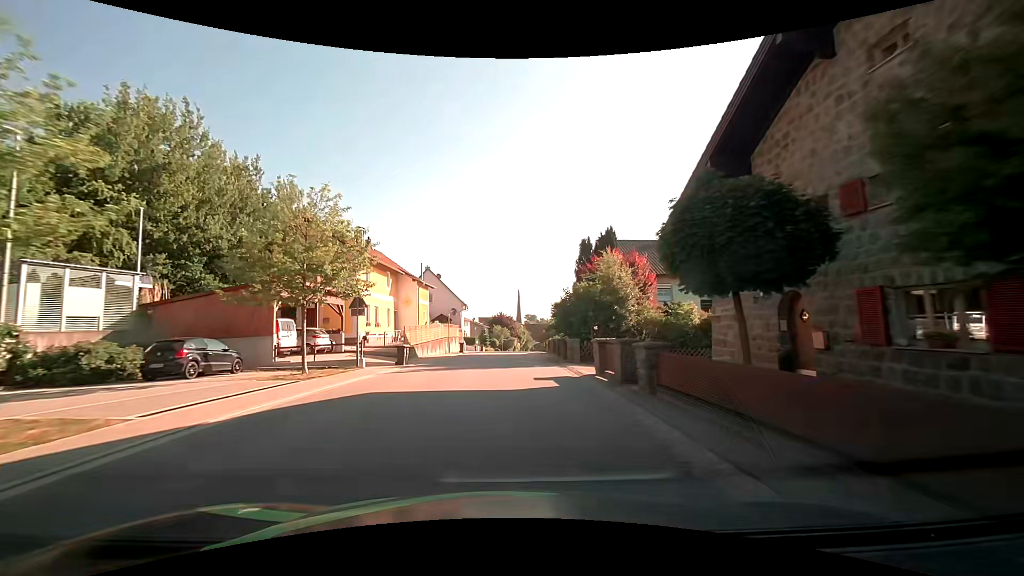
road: tertiary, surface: asphalt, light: Day
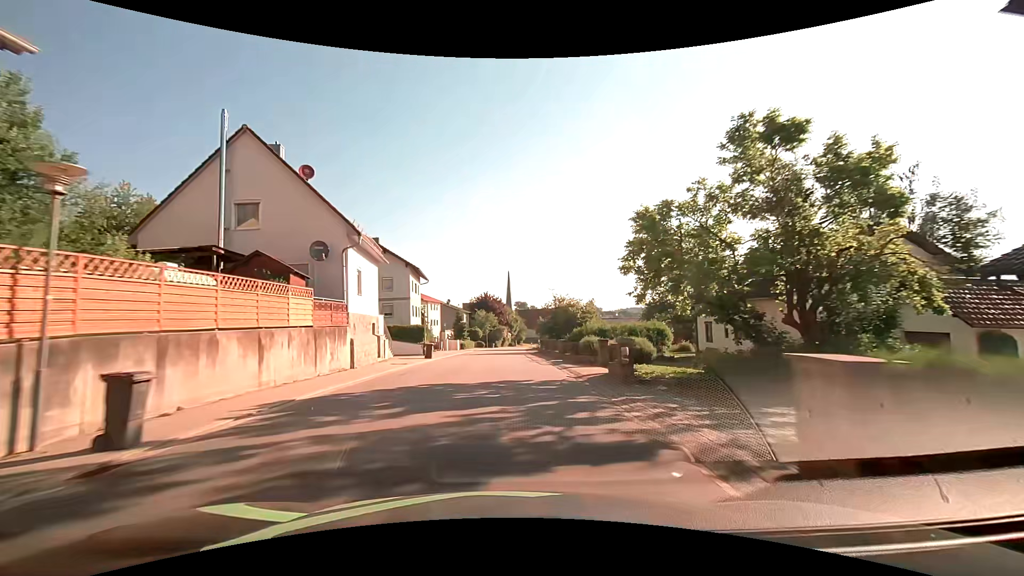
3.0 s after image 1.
(+0.5, +39.8) m; +1°
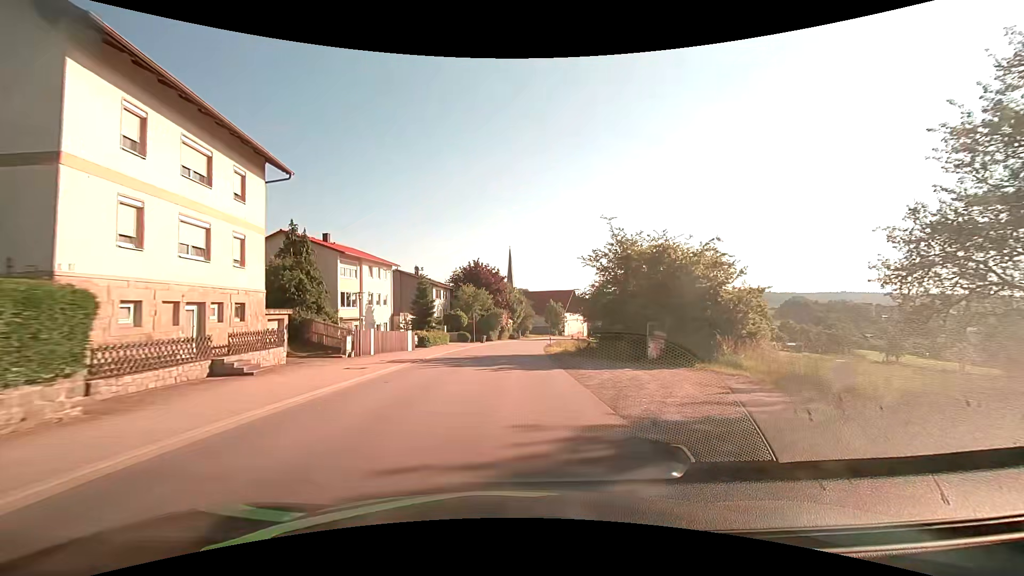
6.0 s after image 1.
(+0.2, +39.9) m; 0°
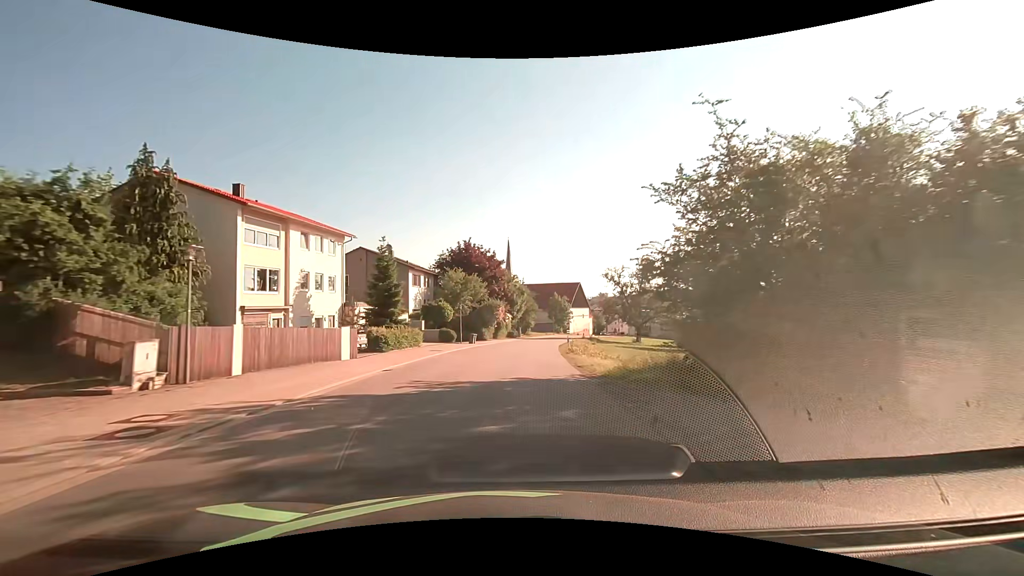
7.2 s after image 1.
(0.0, +15.9) m; 0°
